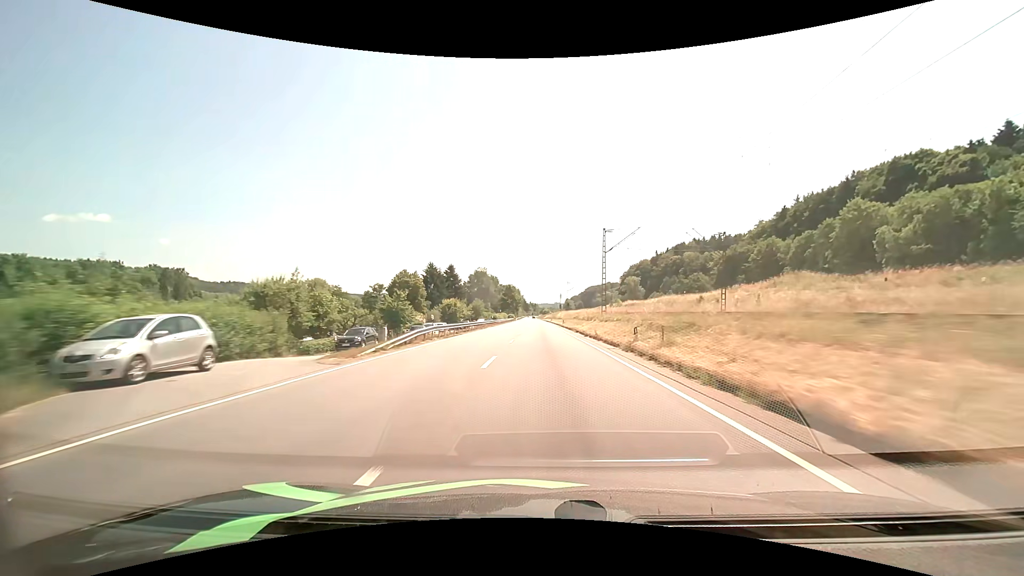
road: primary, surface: asphalt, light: Day
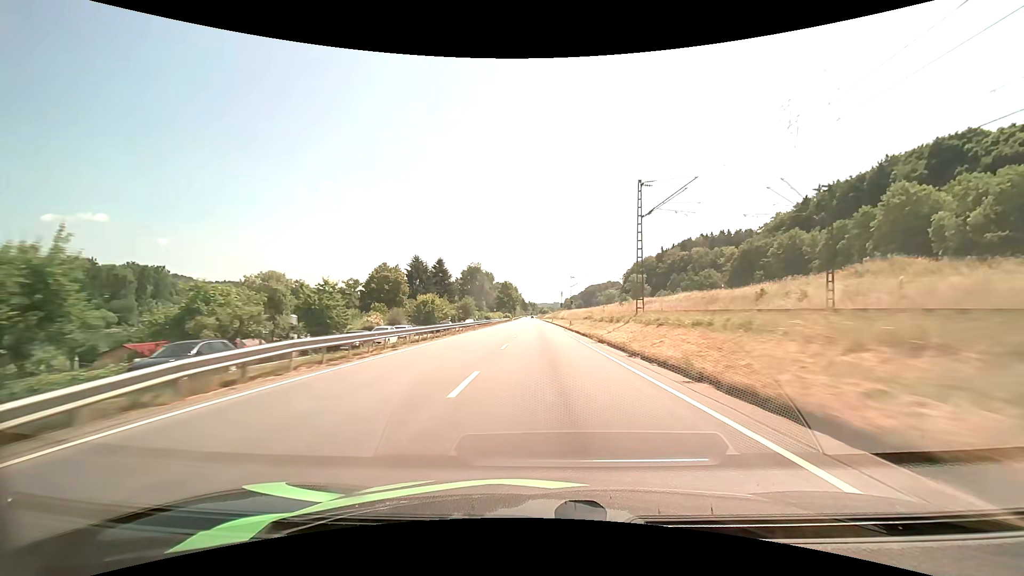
(0.0, +16.8) m; 0°
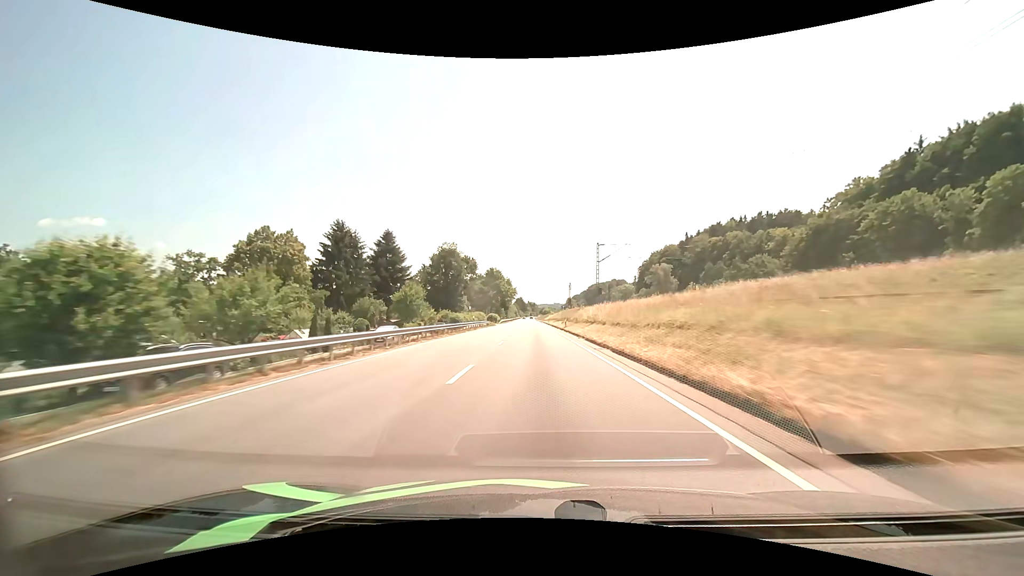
(+0.1, +50.8) m; 0°
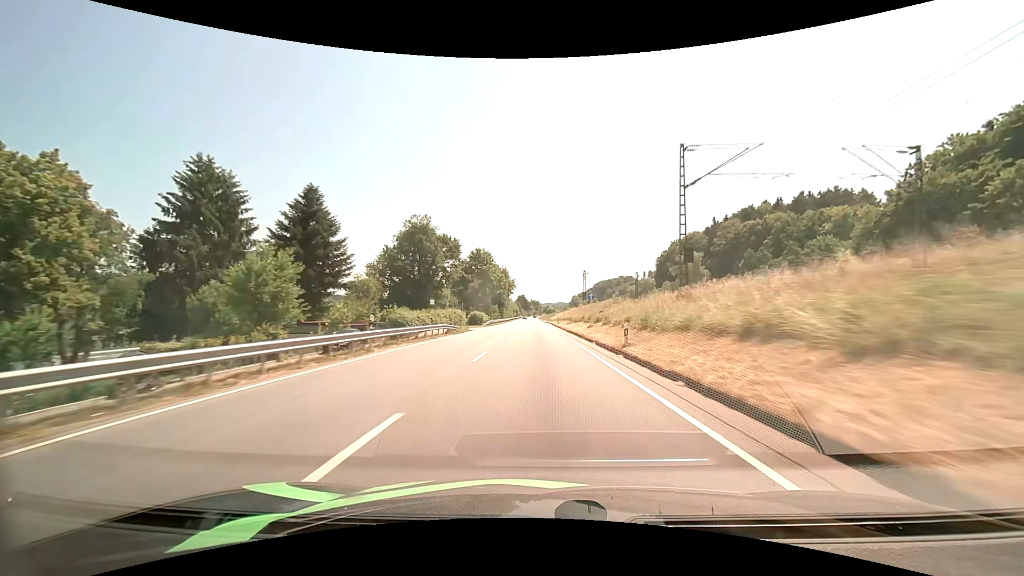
(-0.2, +34.1) m; 0°
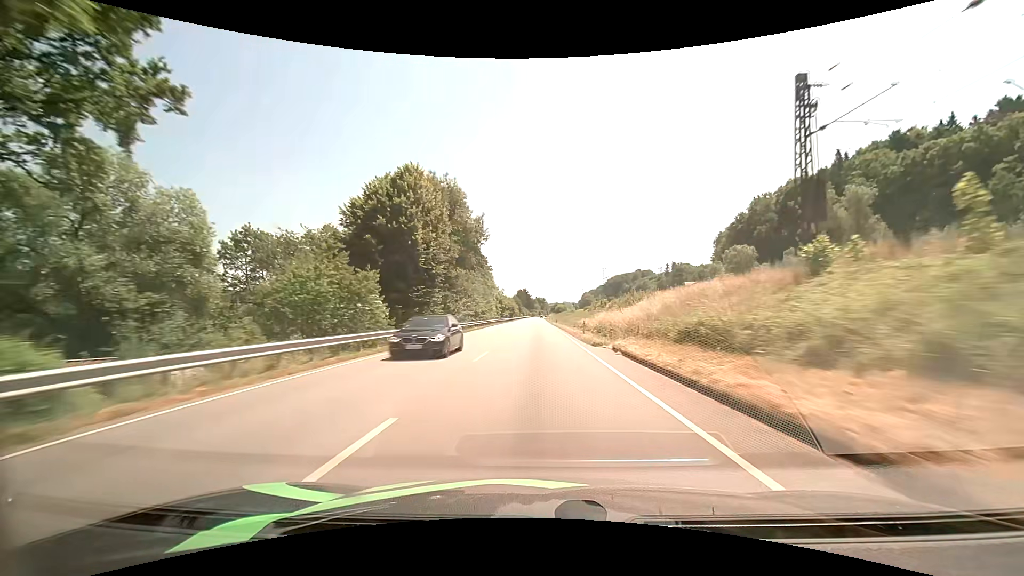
(-0.6, +85.7) m; 0°
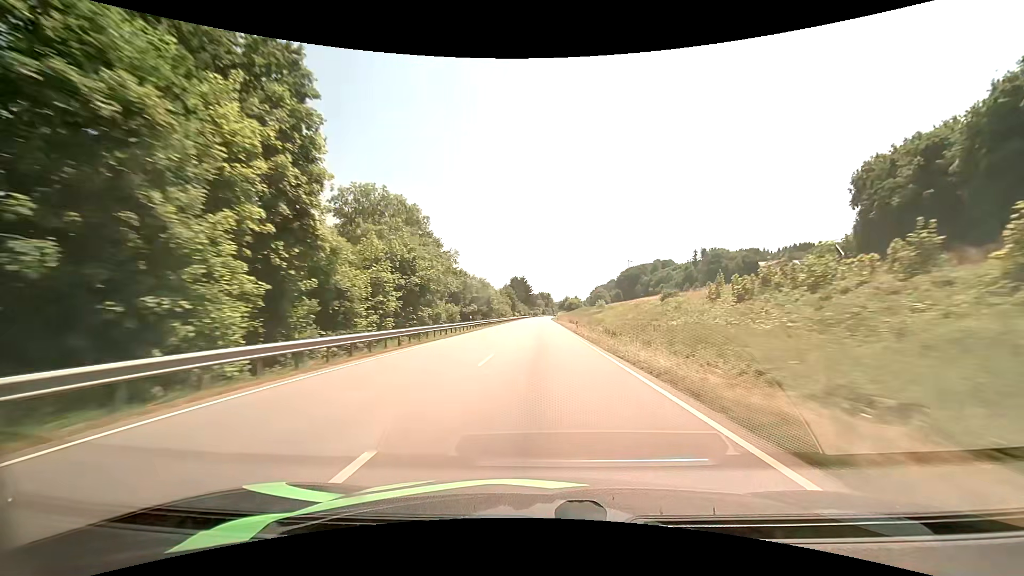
(-0.6, +87.4) m; -1°
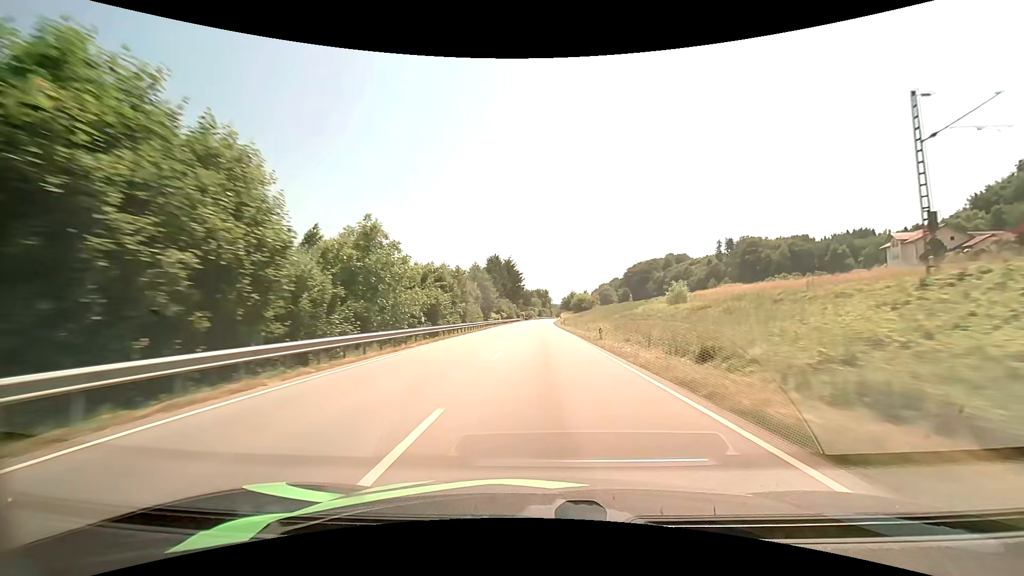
(+0.1, +71.3) m; 0°
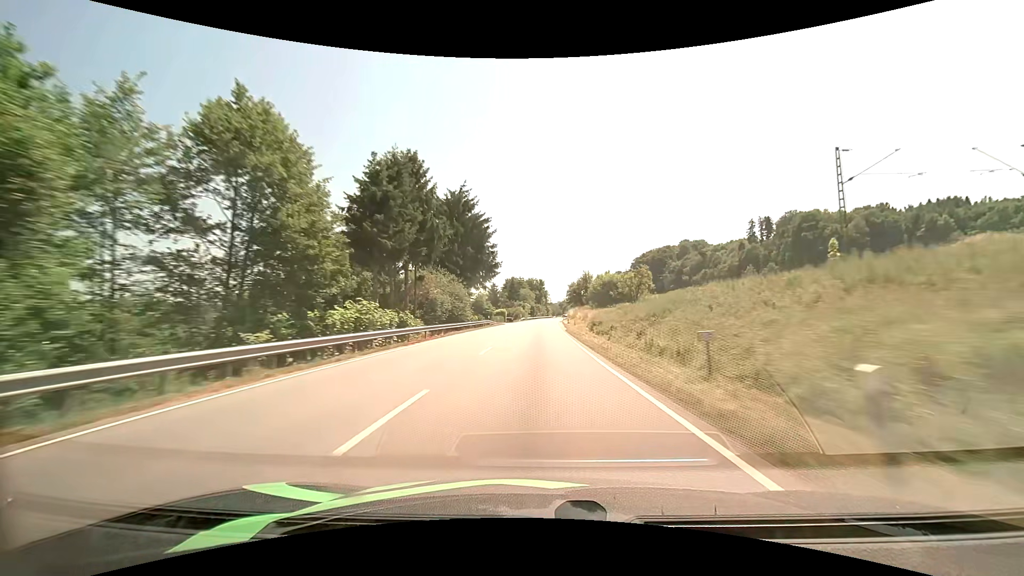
(+0.5, +71.7) m; +1°
(0, +10) (0, +20) (0, +30) (0, +40) (0, +50) (+1, +60) (+1, +70) (+1, +80) (+1, +90) (+2, +100) m
